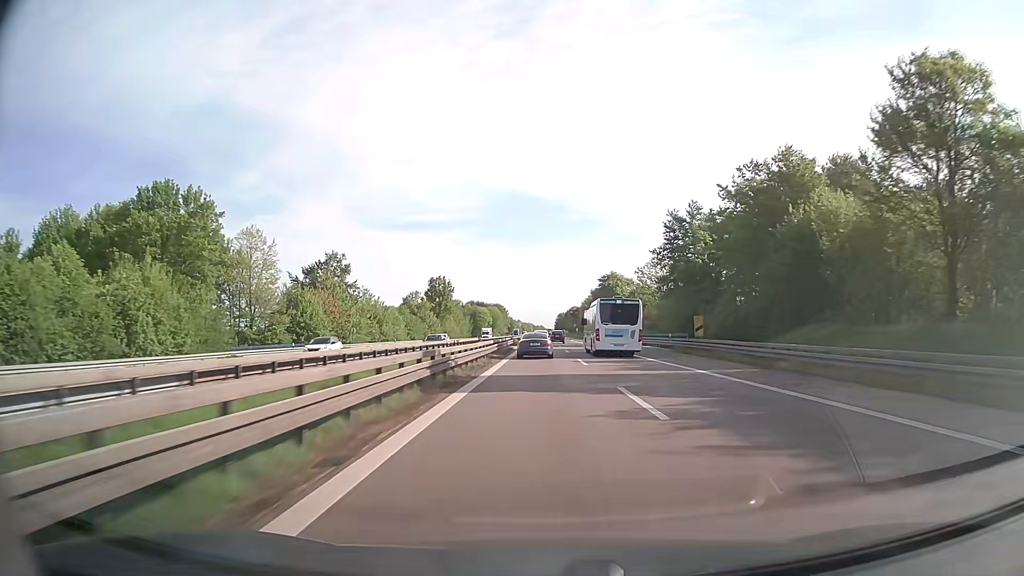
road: trunk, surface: asphalt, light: Day
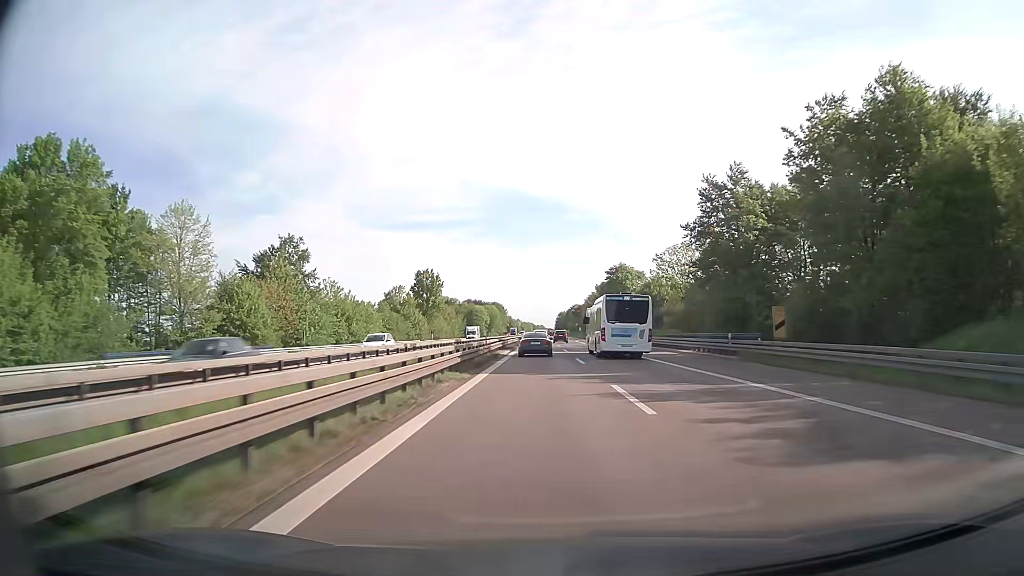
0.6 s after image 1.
(0.0, +17.4) m; 0°
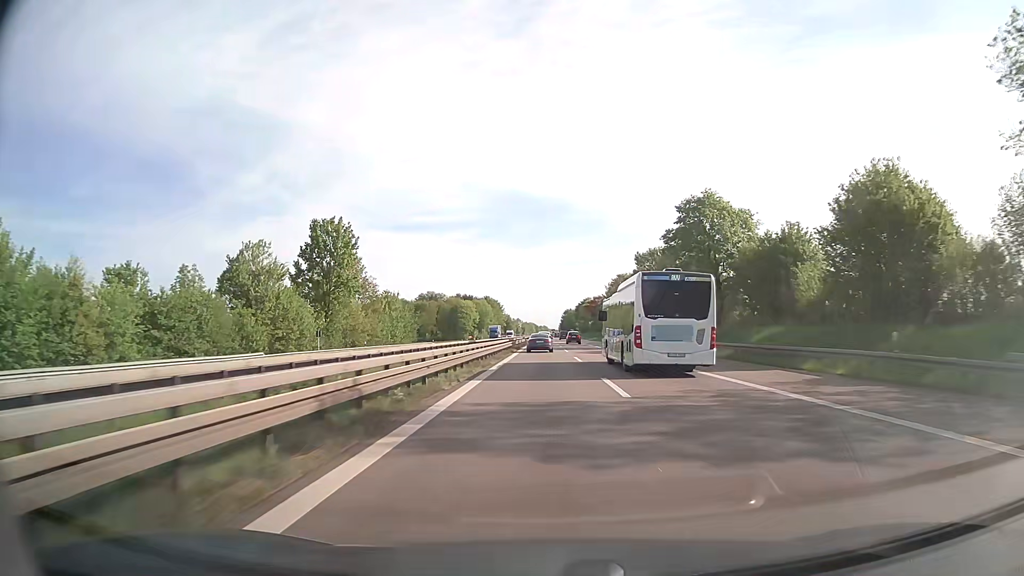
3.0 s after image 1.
(-0.2, +69.3) m; 0°
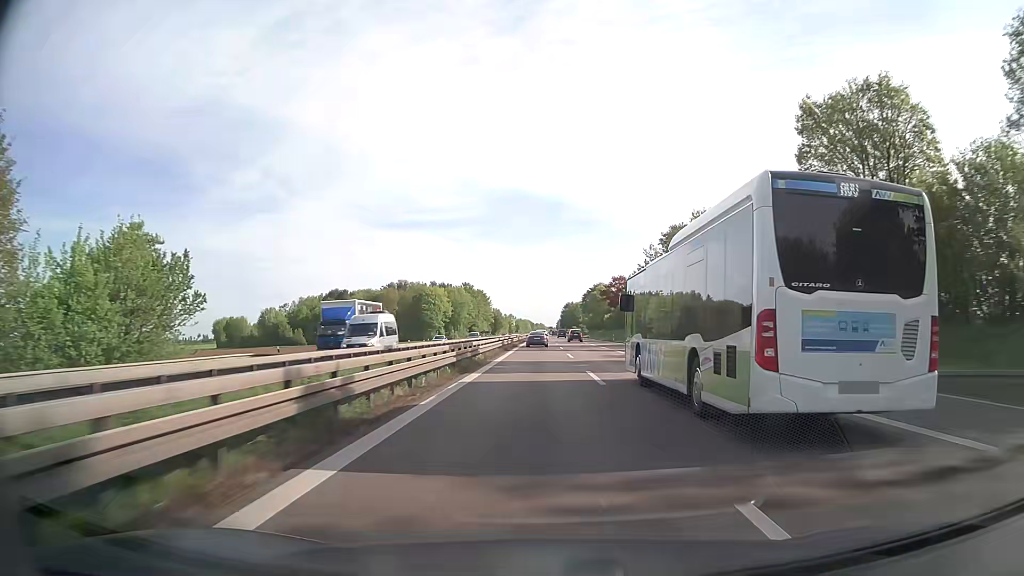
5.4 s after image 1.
(+0.2, +69.3) m; 0°
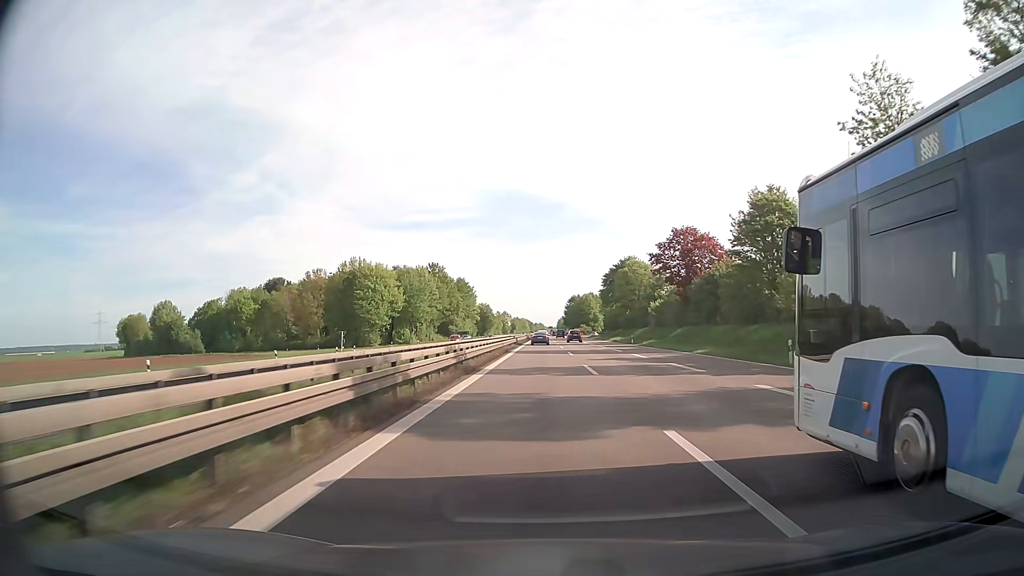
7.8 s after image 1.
(-0.5, +68.4) m; 0°
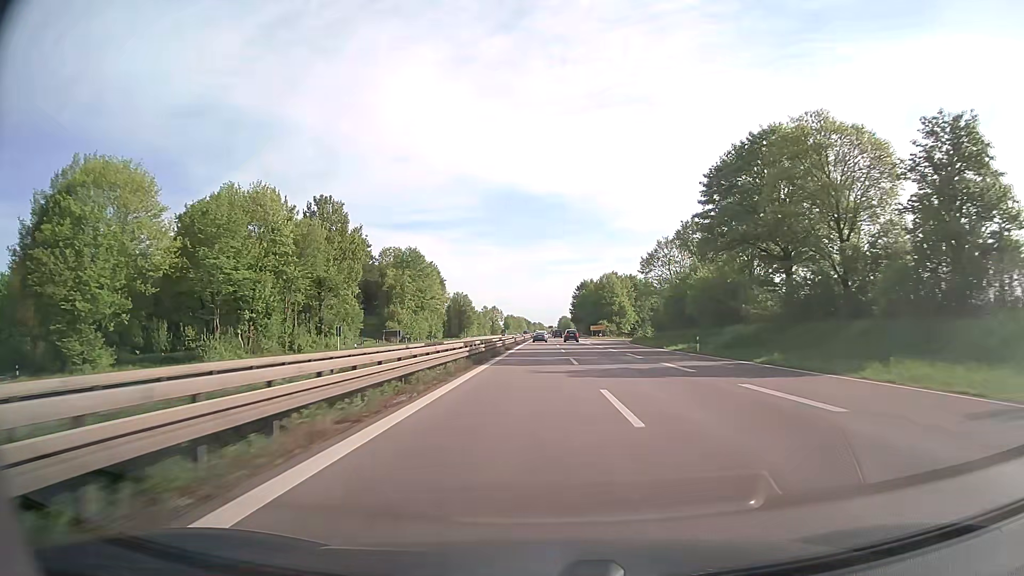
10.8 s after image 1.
(+0.2, +83.8) m; 0°
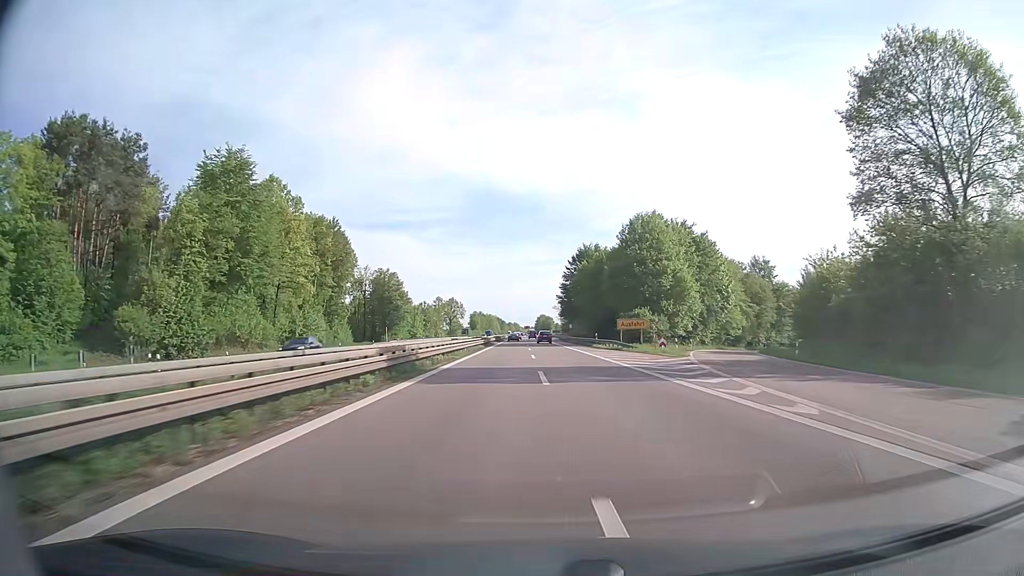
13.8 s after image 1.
(+0.6, +82.4) m; +2°
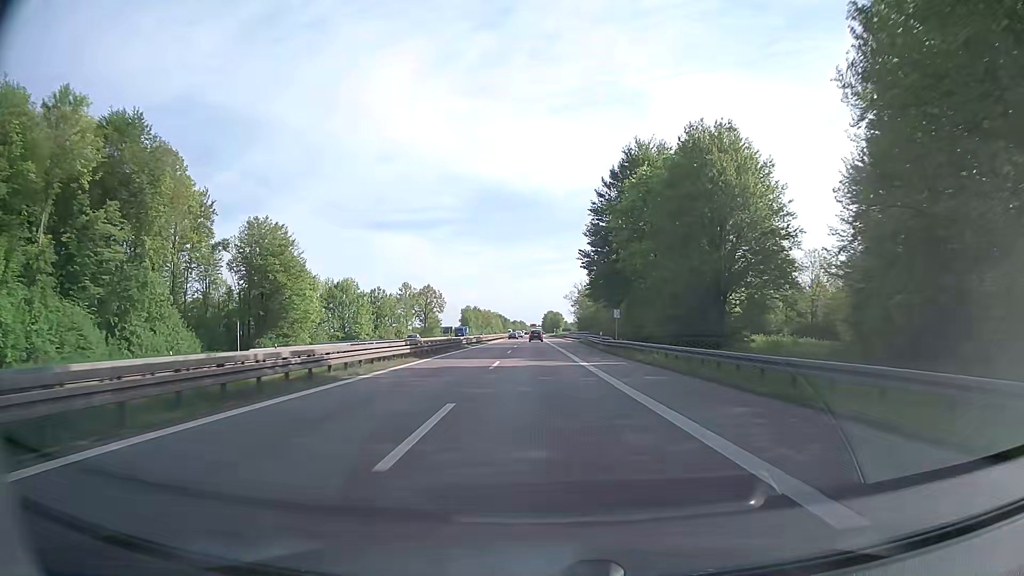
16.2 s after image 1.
(+0.4, +65.2) m; 0°
(0, +10) (0, +20) (0, +30) (-1, +40) (-1, +50) (-1, +60) (-1, +70) (-1, +80) (-2, +90) (-2, +100) m
